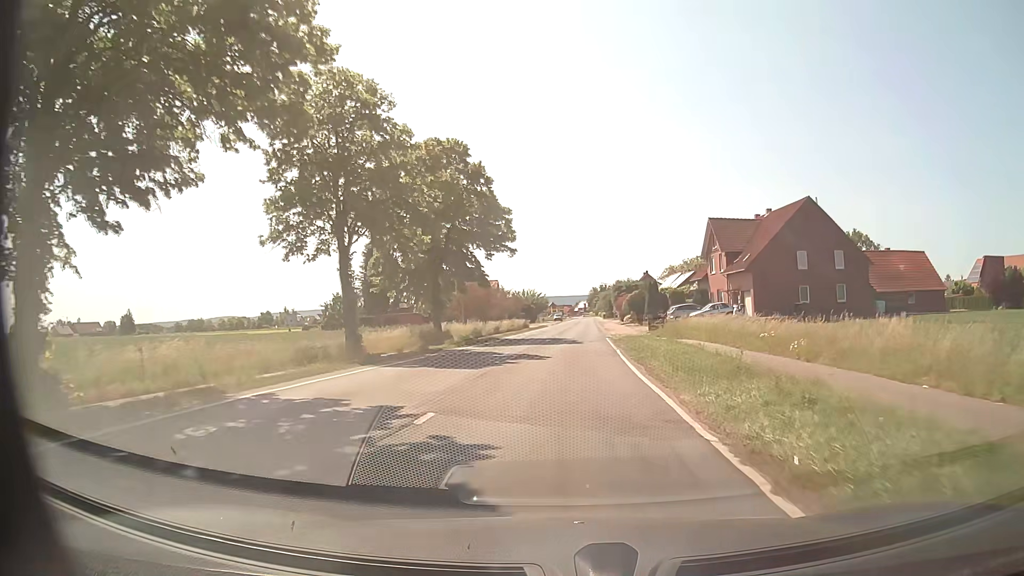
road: secondary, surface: asphalt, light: Day
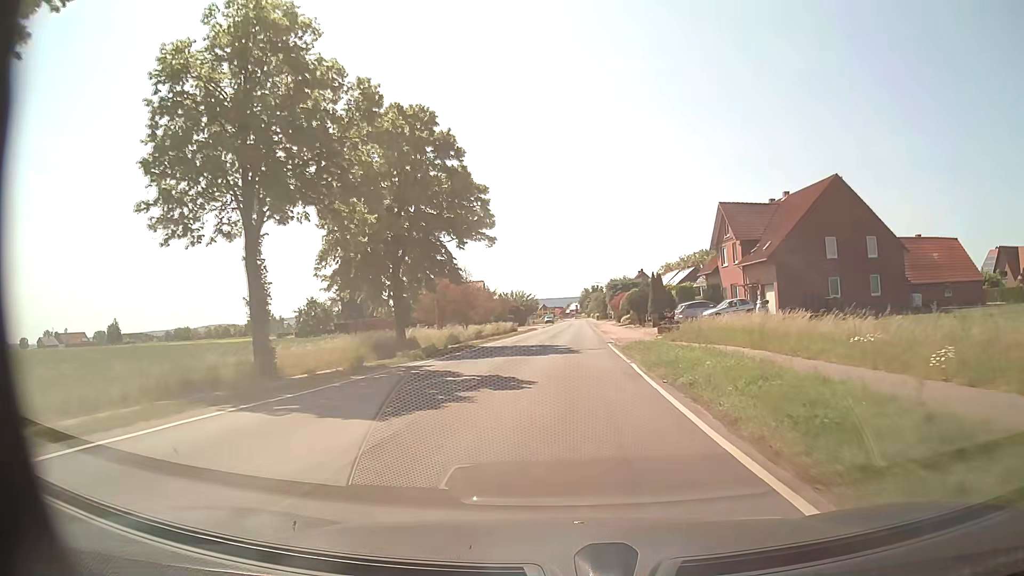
(+0.1, +8.3) m; +1°
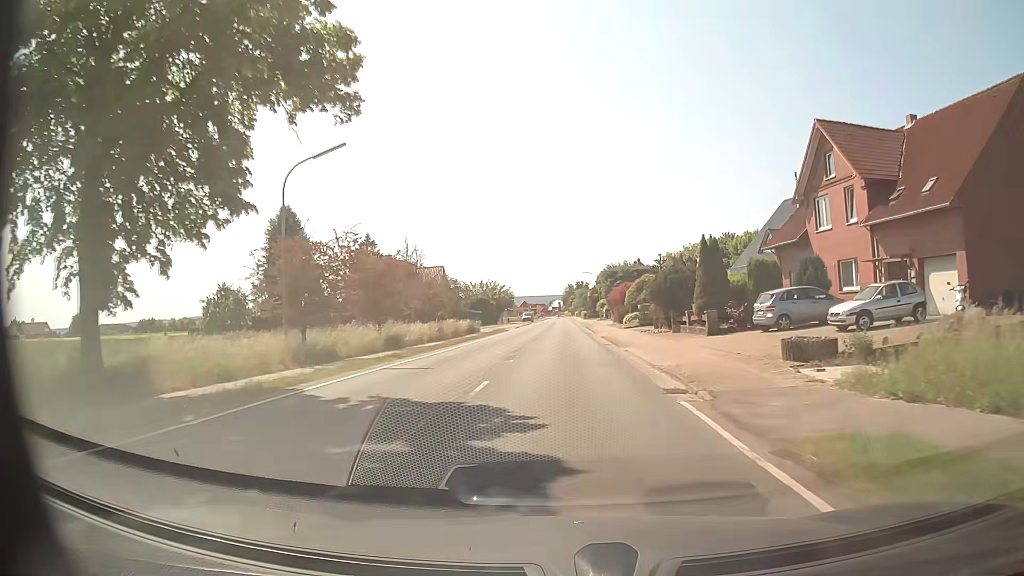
(+0.4, +24.8) m; +1°
(0, +10) (0, +20) (0, +30) (0, +40) (+1, +50) (+1, +60) (+1, +70) (+1, +80) (+1, +90) (+1, +100) m
